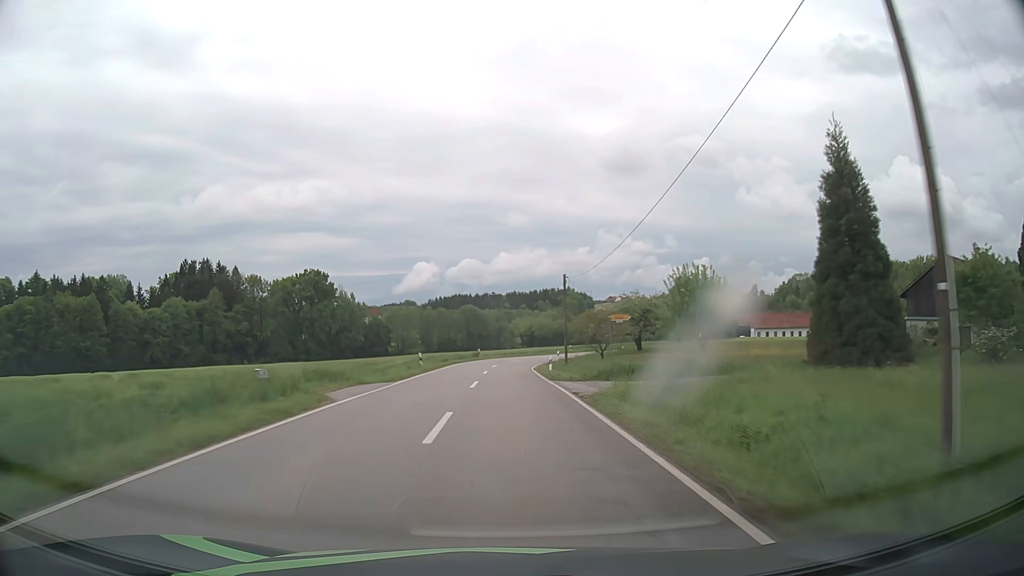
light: Day
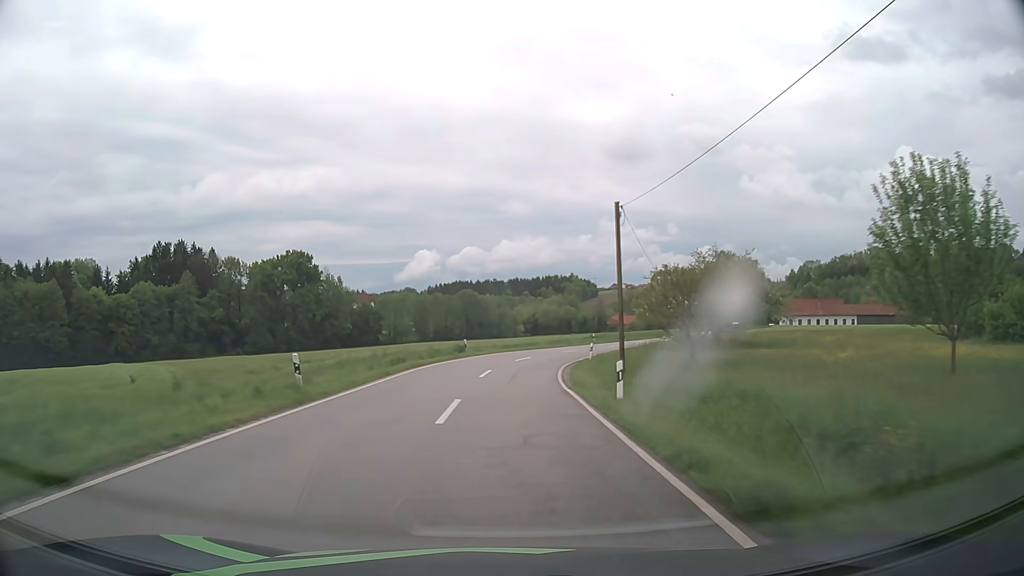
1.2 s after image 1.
(-0.1, +22.1) m; 0°
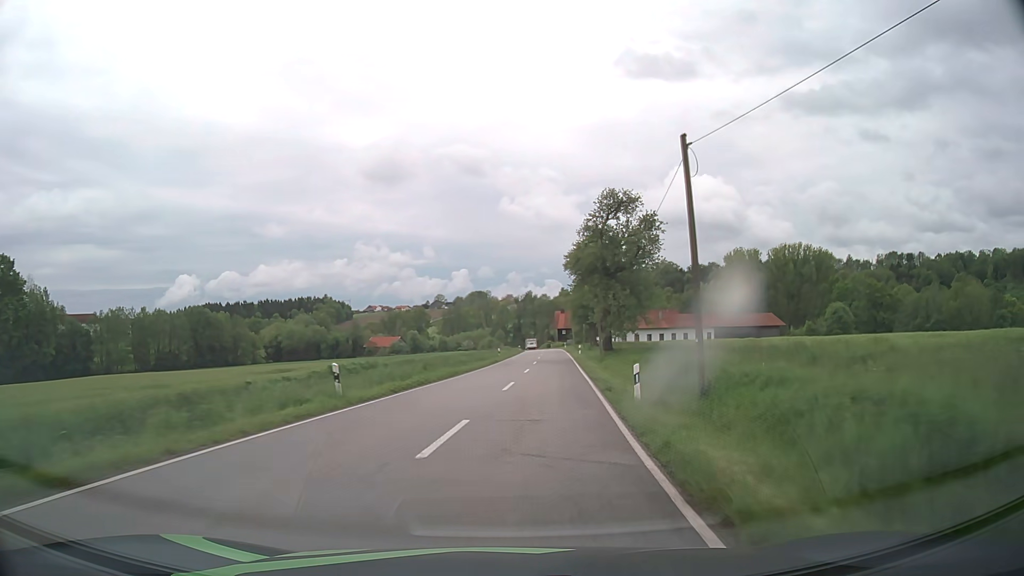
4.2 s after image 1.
(+5.8, +49.9) m; +20°
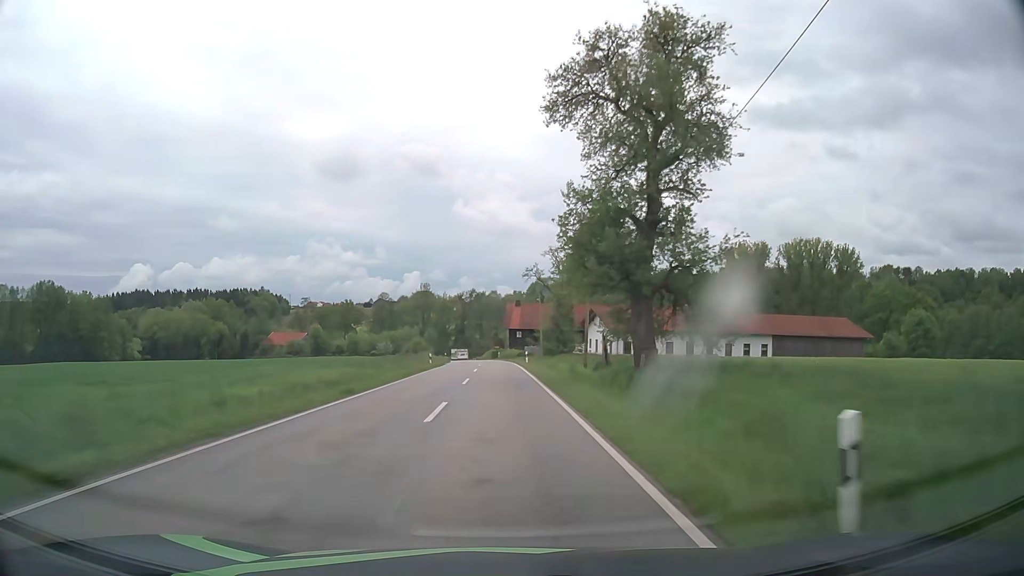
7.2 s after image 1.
(+4.6, +56.8) m; +5°
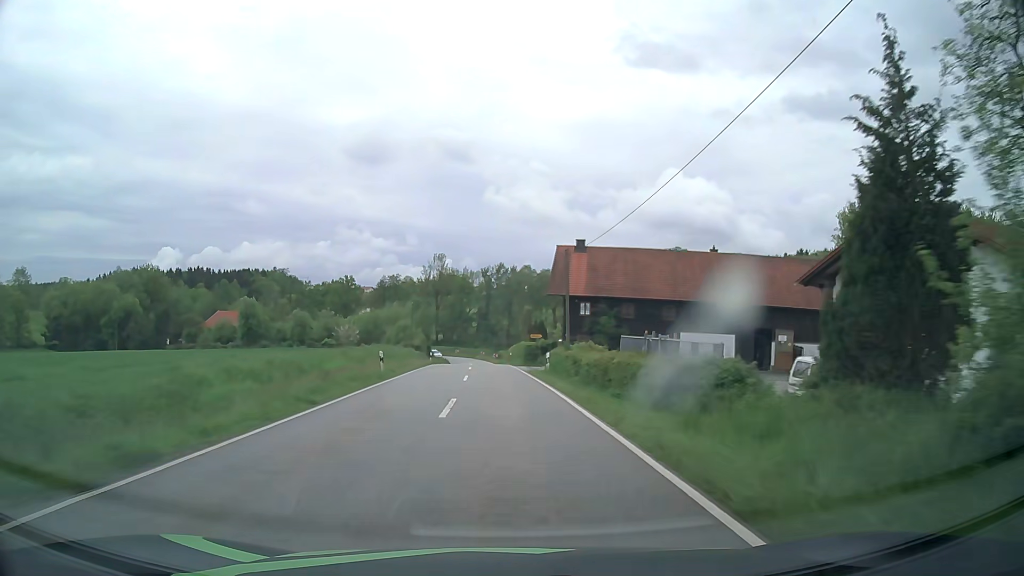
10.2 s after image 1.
(-1.3, +59.8) m; -3°
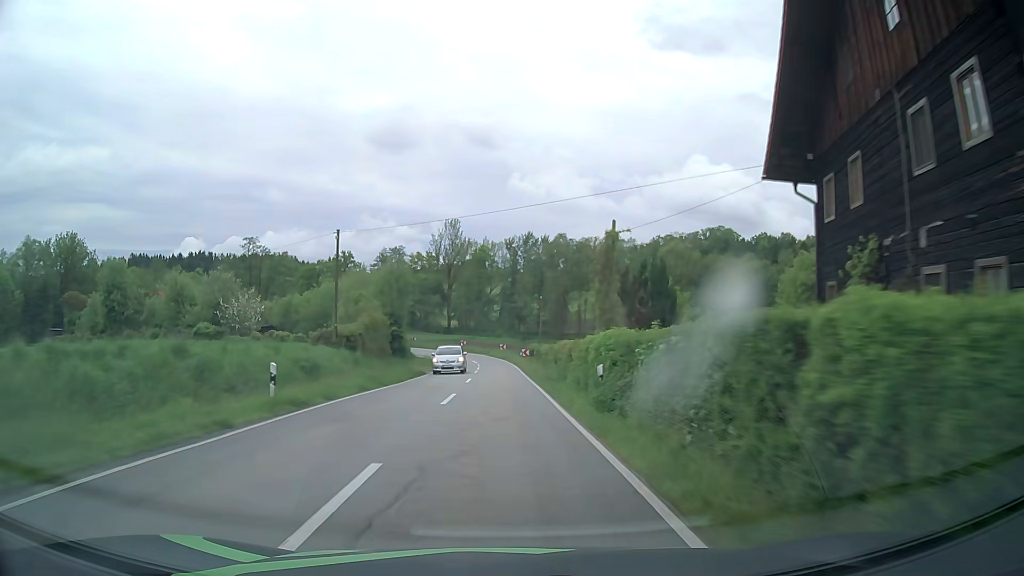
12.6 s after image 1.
(-0.7, +44.6) m; -2°
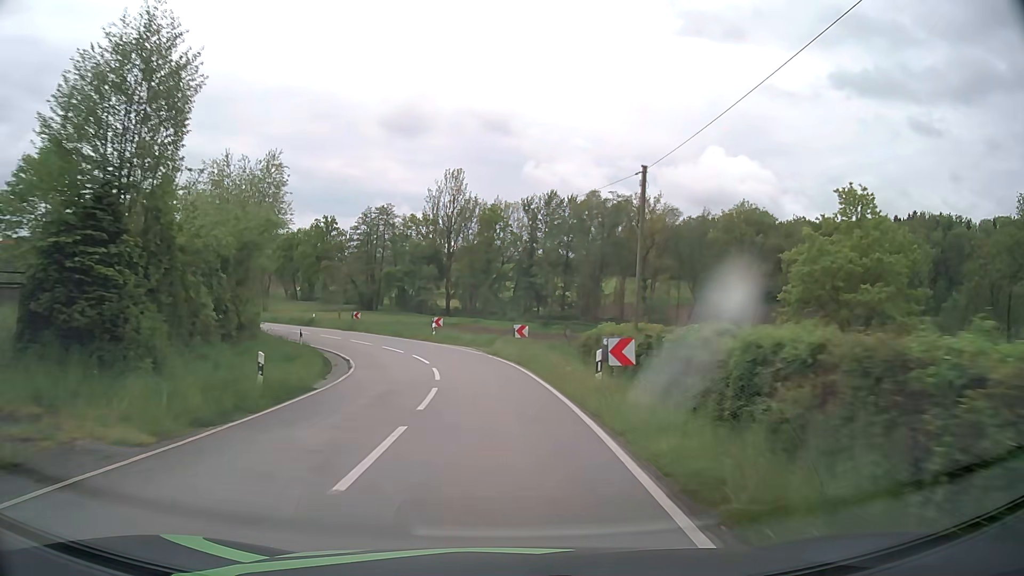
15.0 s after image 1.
(-0.4, +39.6) m; -1°
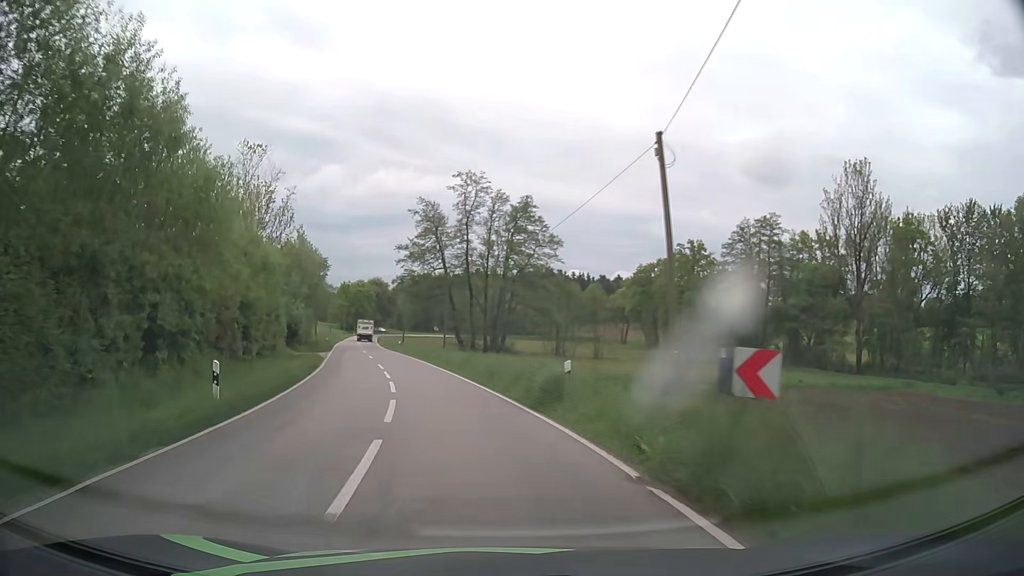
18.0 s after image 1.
(-8.5, +40.7) m; -32°
(-1, +10) (-2, +20) (-4, +30) (-7, +39) (-9, +49) (-11, +59) (-14, +69) (-16, +78) (-18, +88) (-20, +98) m
